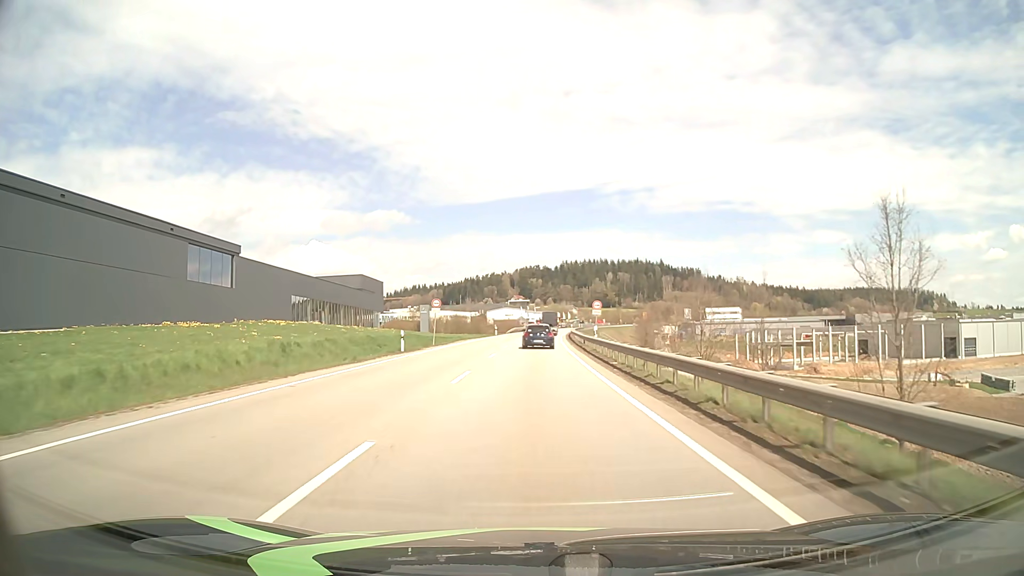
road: primary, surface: asphalt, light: Day
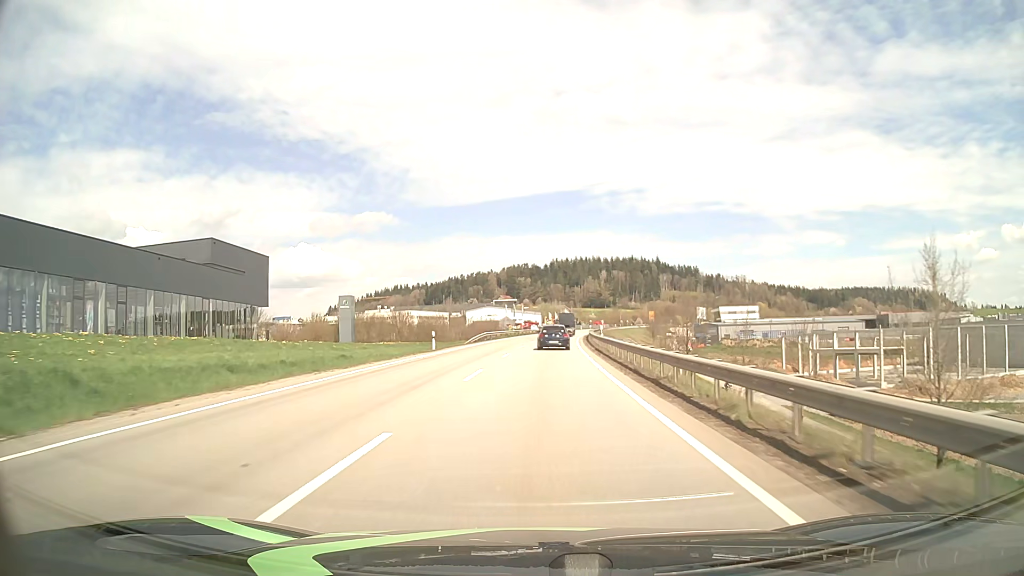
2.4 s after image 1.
(+0.1, +47.2) m; +1°
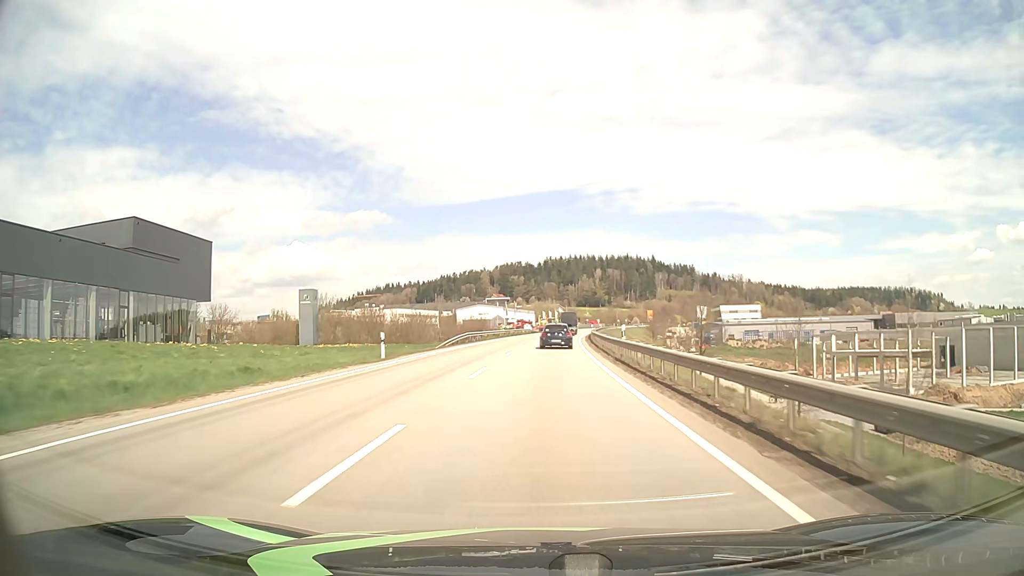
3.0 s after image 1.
(+0.1, +11.8) m; +1°
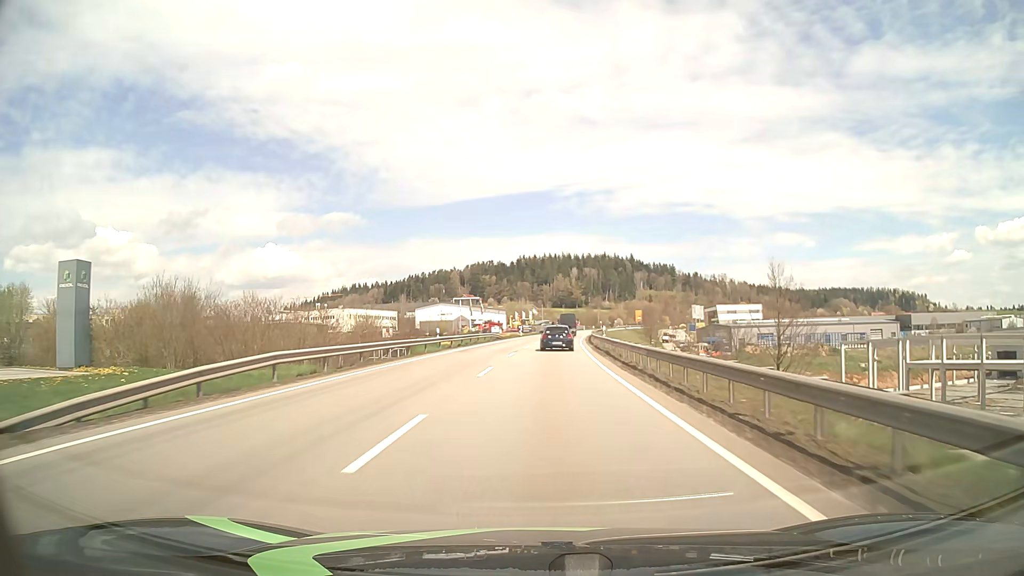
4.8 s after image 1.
(+0.7, +35.0) m; +2°
